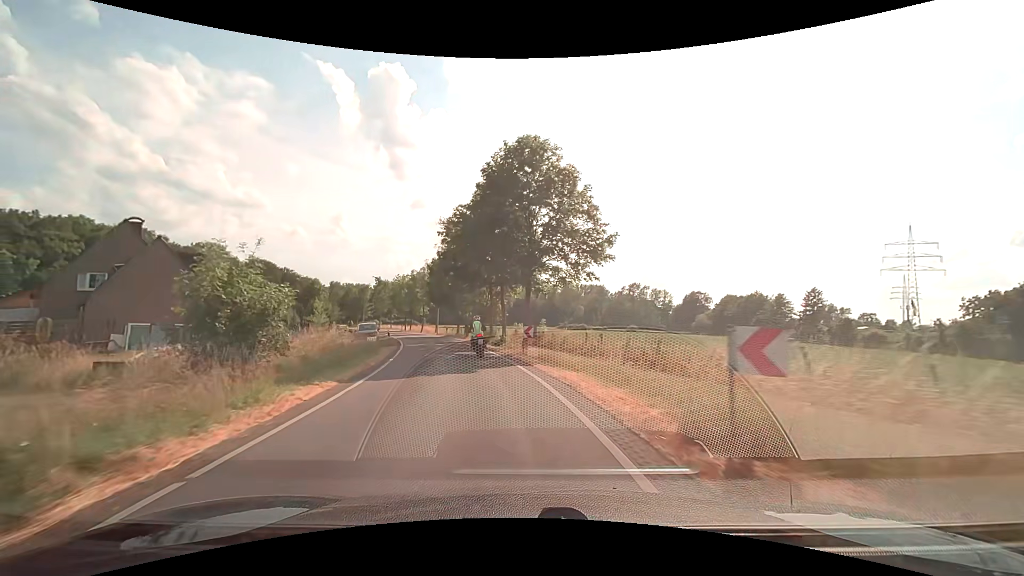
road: unclassified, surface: asphalt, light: Day
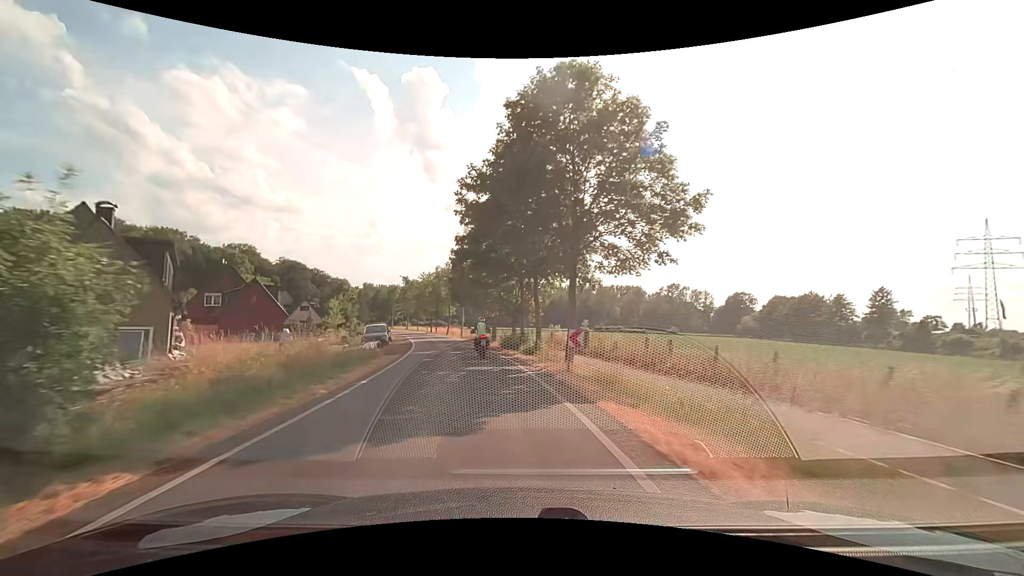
(-0.2, +7.3) m; -4°
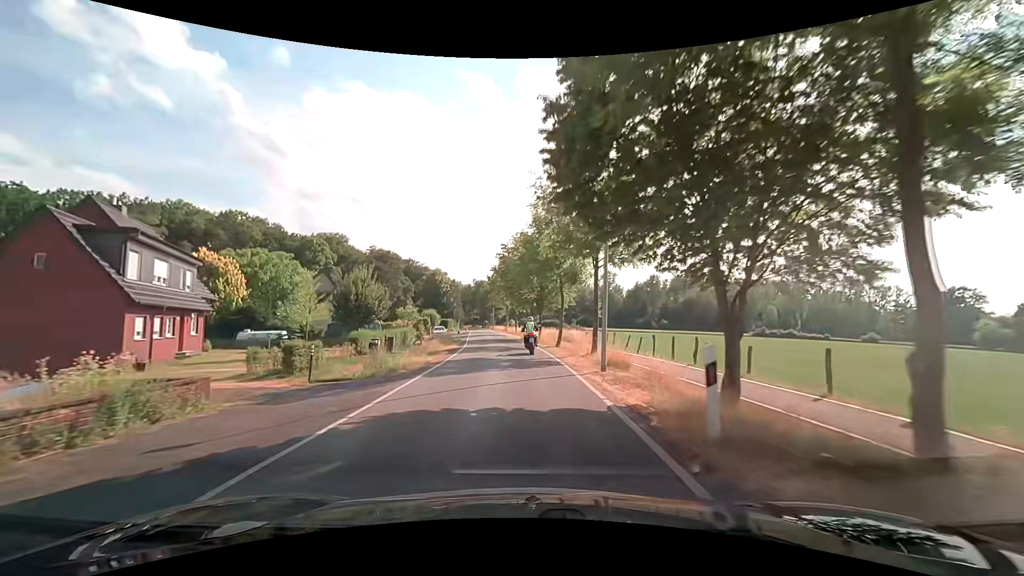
(-4.8, +36.3) m; -13°
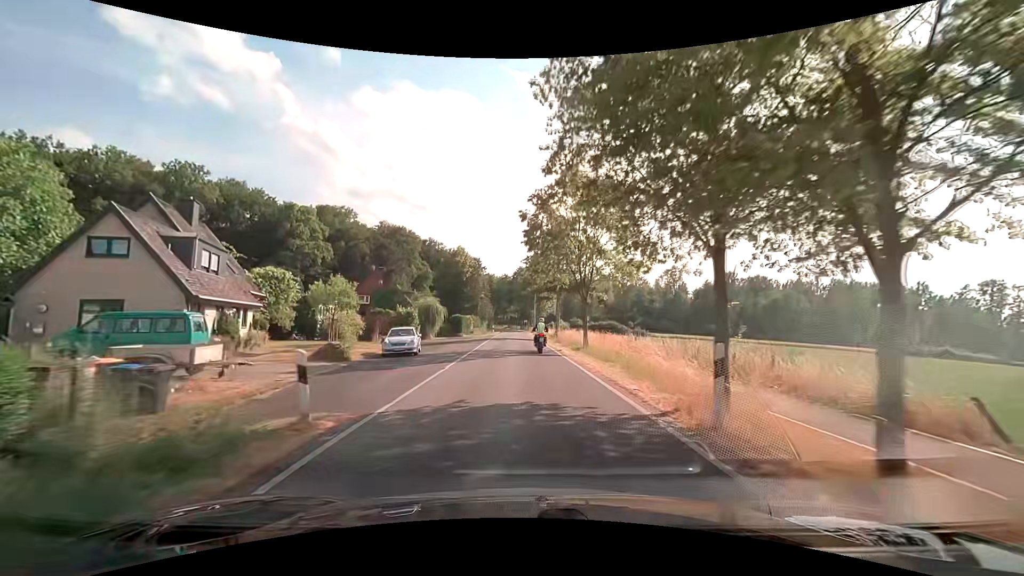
(-1.9, +37.0) m; -5°
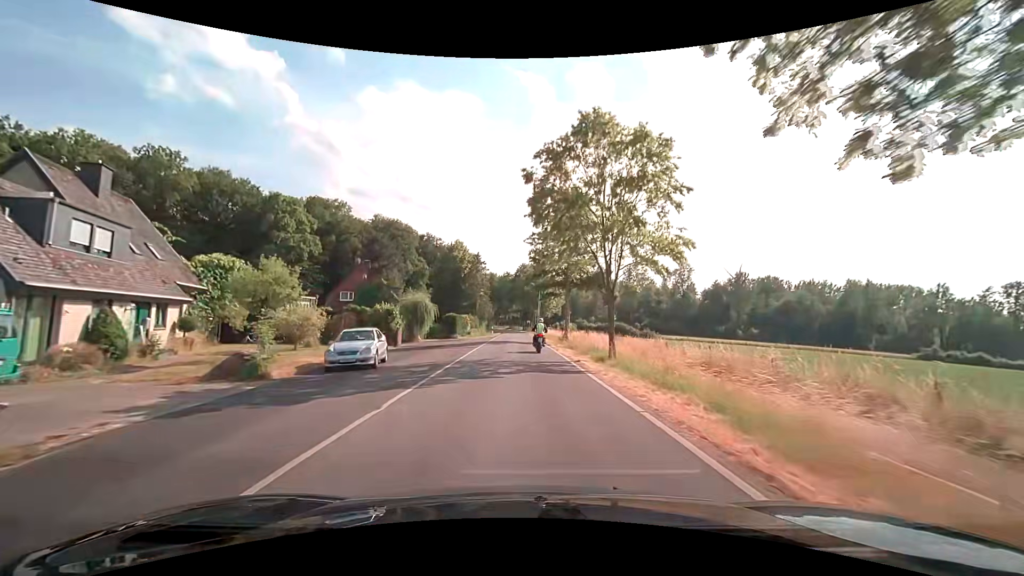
(-0.1, +7.5) m; 0°
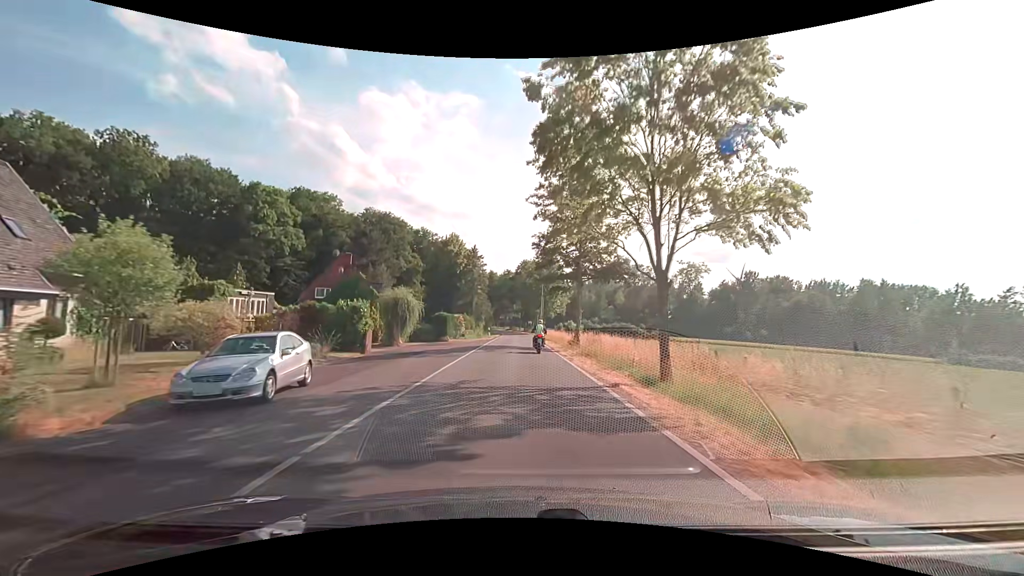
(0.0, +7.5) m; -1°
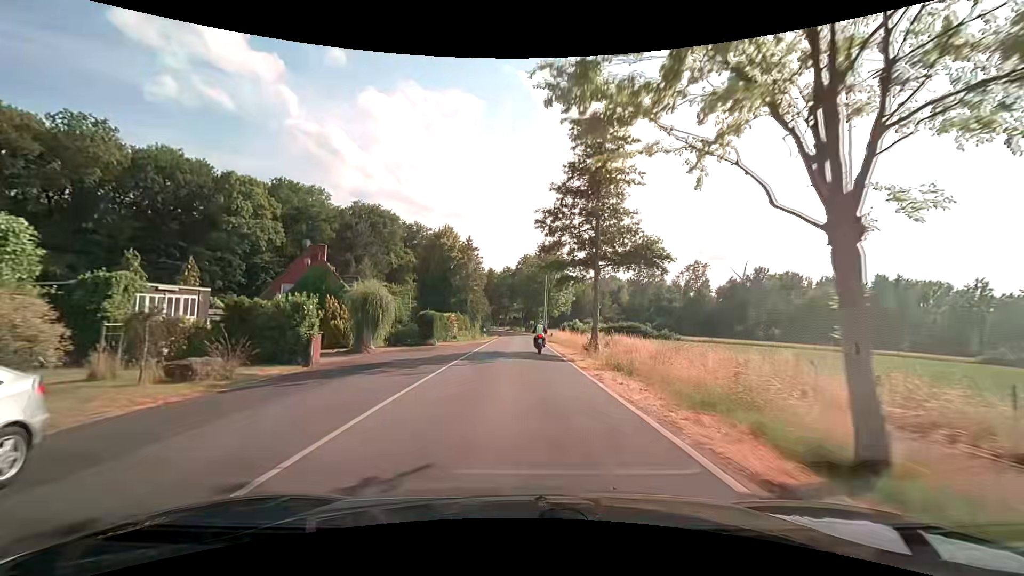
(0.0, +7.5) m; 0°
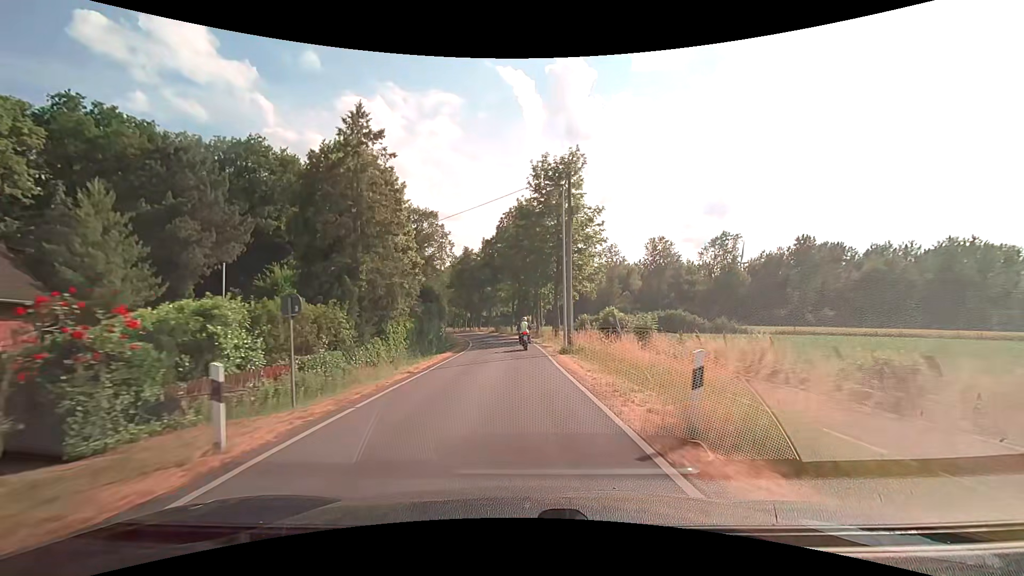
(+0.3, +38.0) m; +1°
(0, +10) (0, +20) (0, +30) (-1, +40) (-3, +50) (-4, +60) (-7, +69) (-9, +79) (-12, +89) (-15, +98) m
